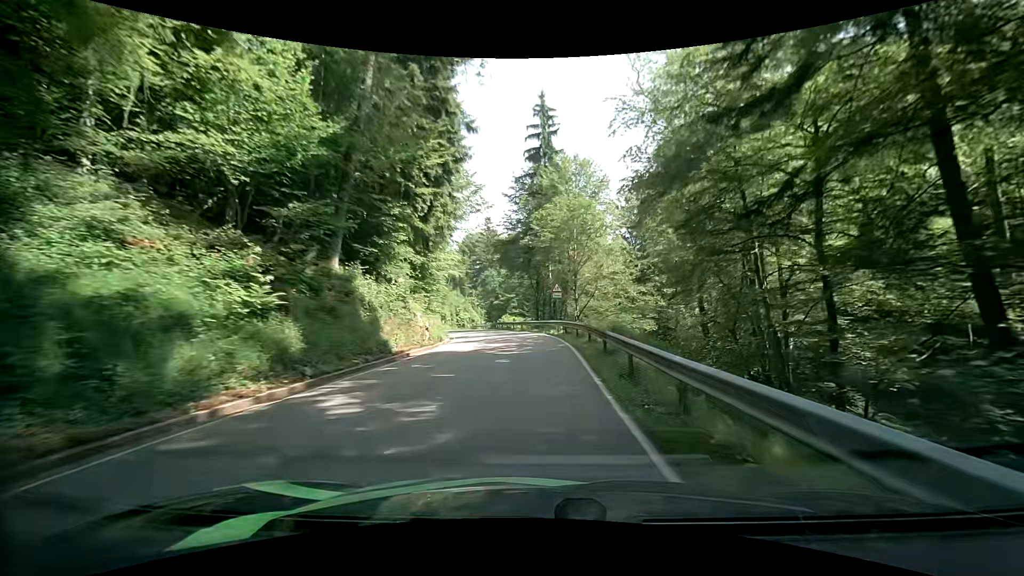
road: tertiary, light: Day
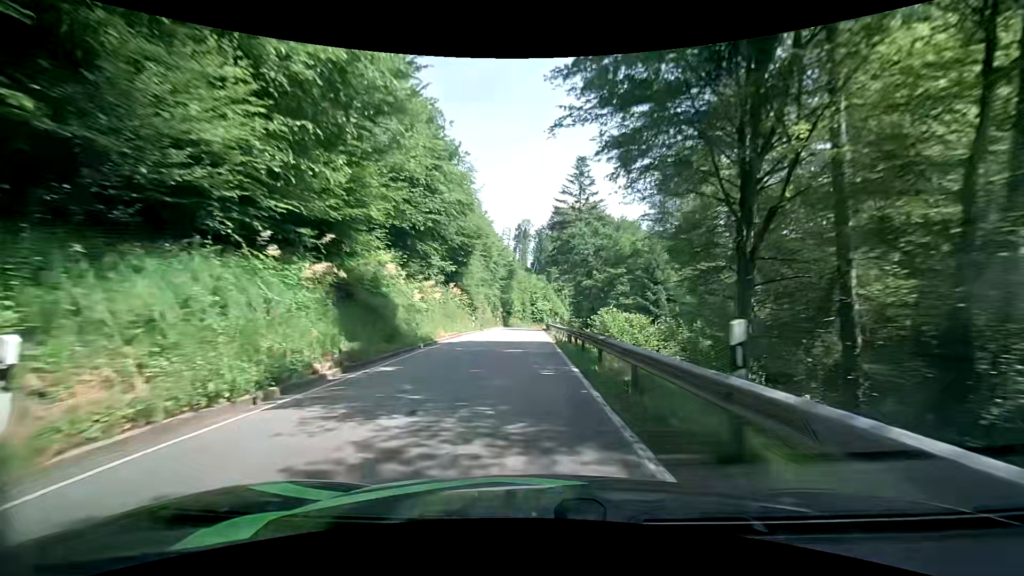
(-3.6, +42.1) m; -11°
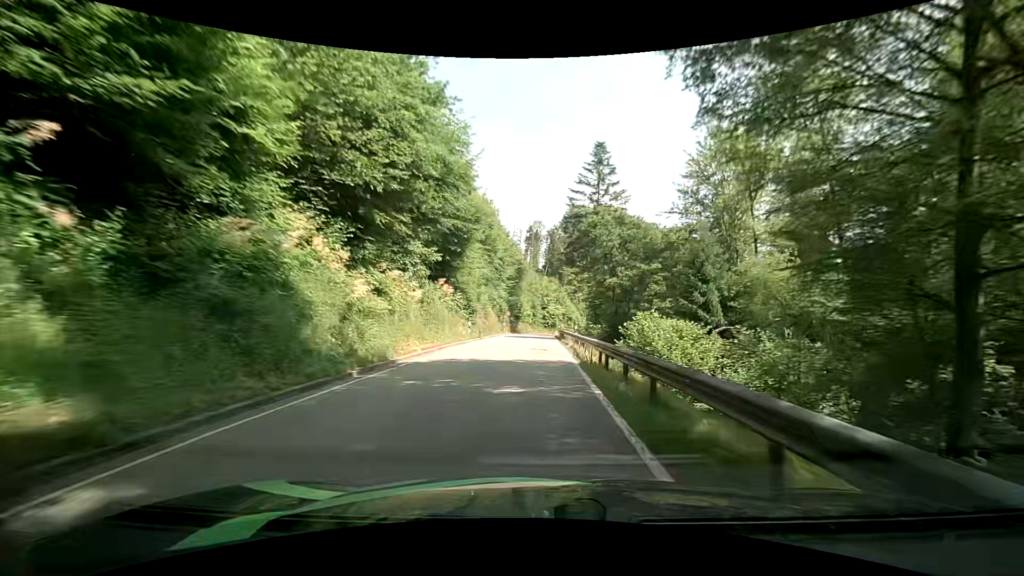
(-0.1, +8.6) m; -3°
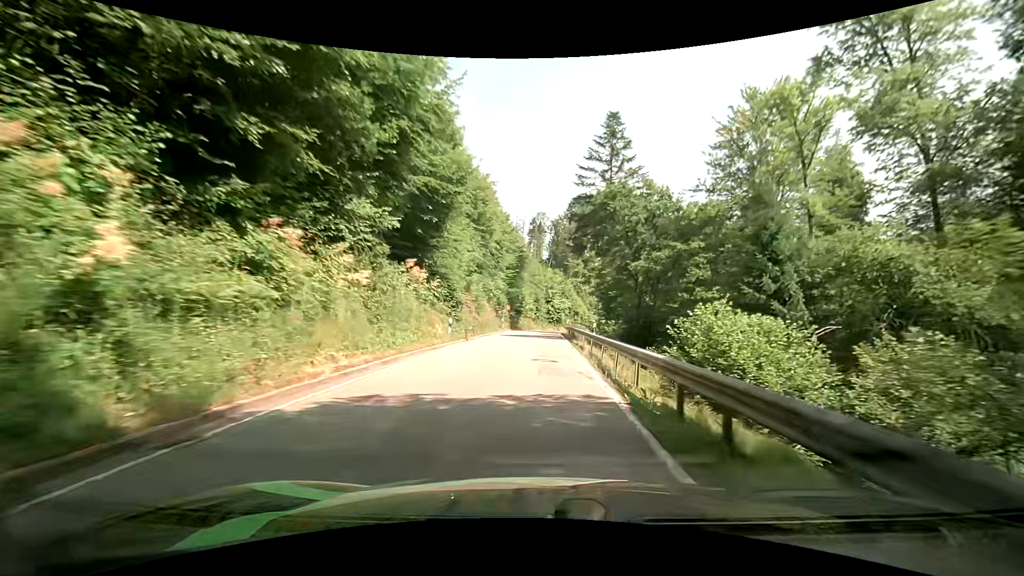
(+0.1, +8.4) m; -1°
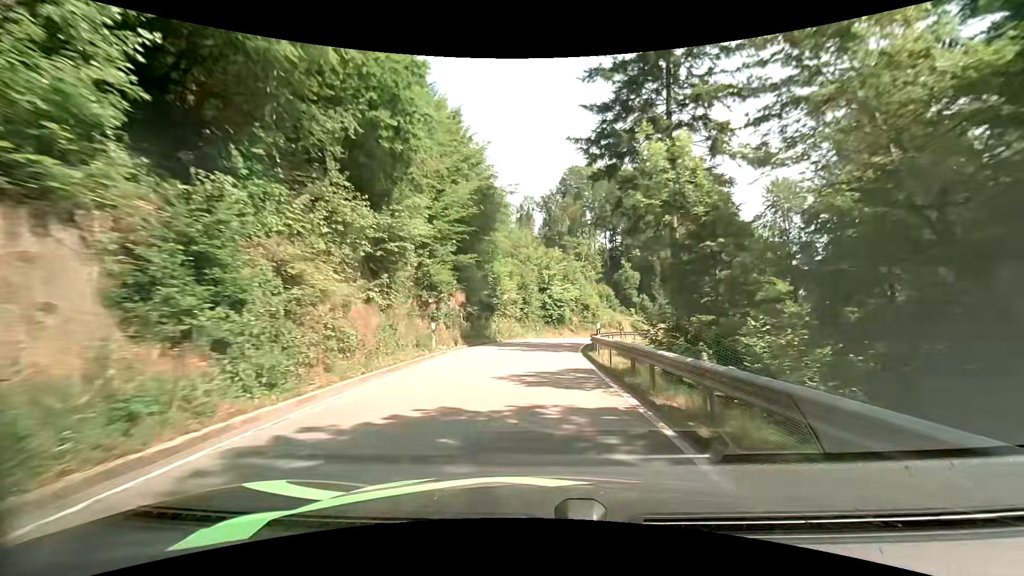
(+0.7, +31.6) m; +2°
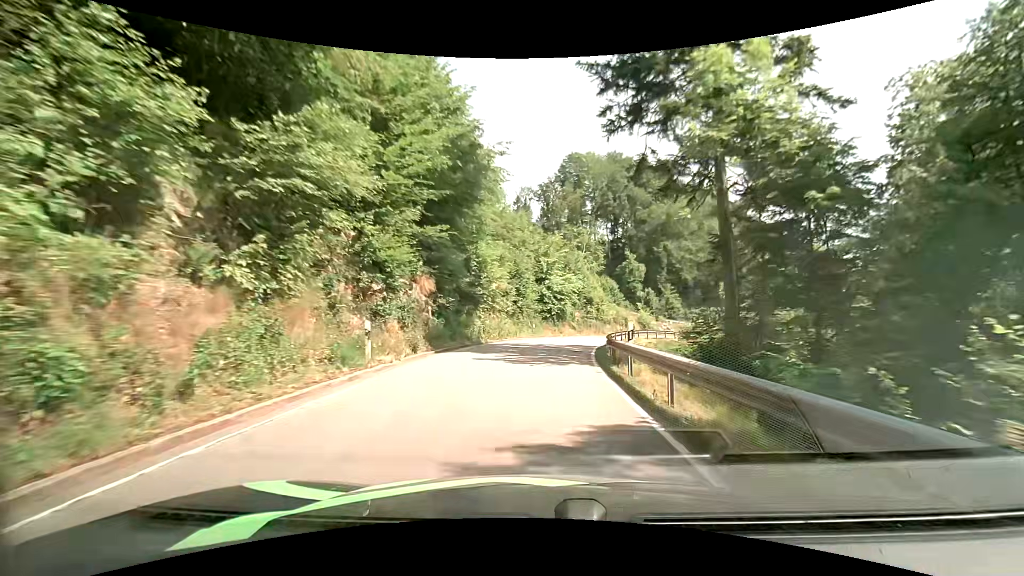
(0.0, +7.5) m; 0°
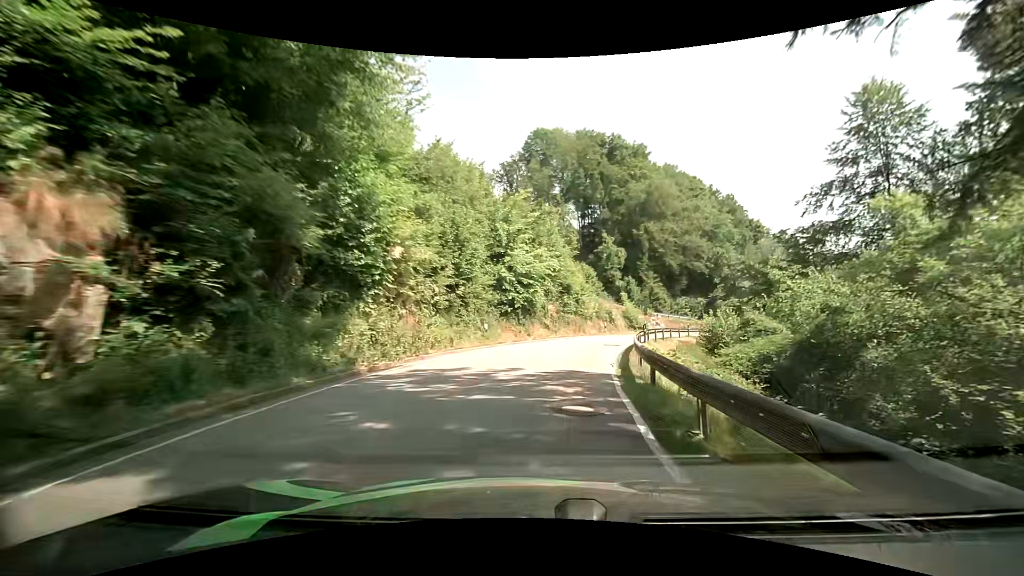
(+0.6, +14.3) m; +5°
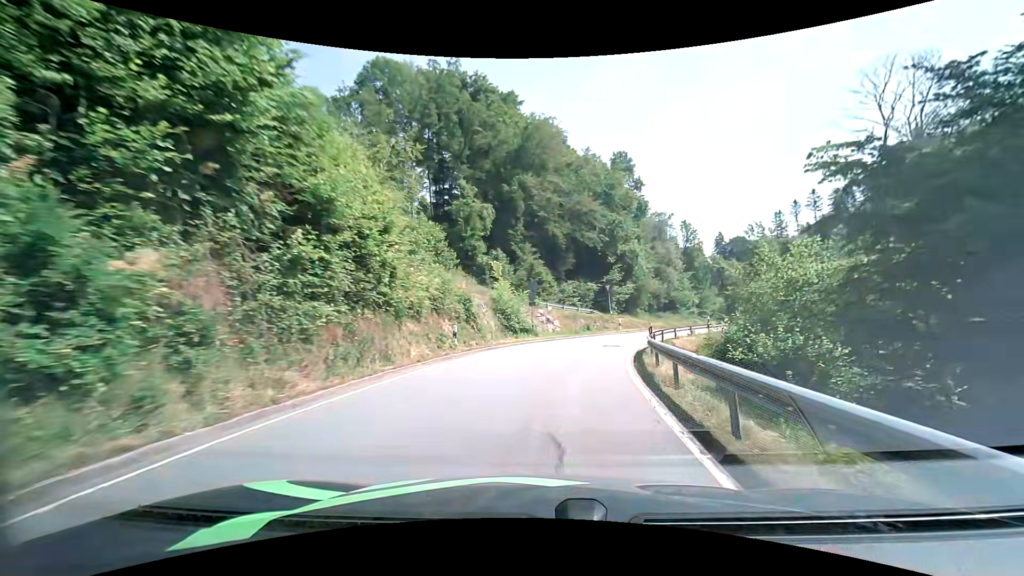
(+3.4, +28.0) m; +16°
(0, +10) (+2, +20) (+4, +30) (+8, +39) (+14, +47) (+19, +56) (+25, +64) (+30, +72) (+35, +81) (+41, +89) m
